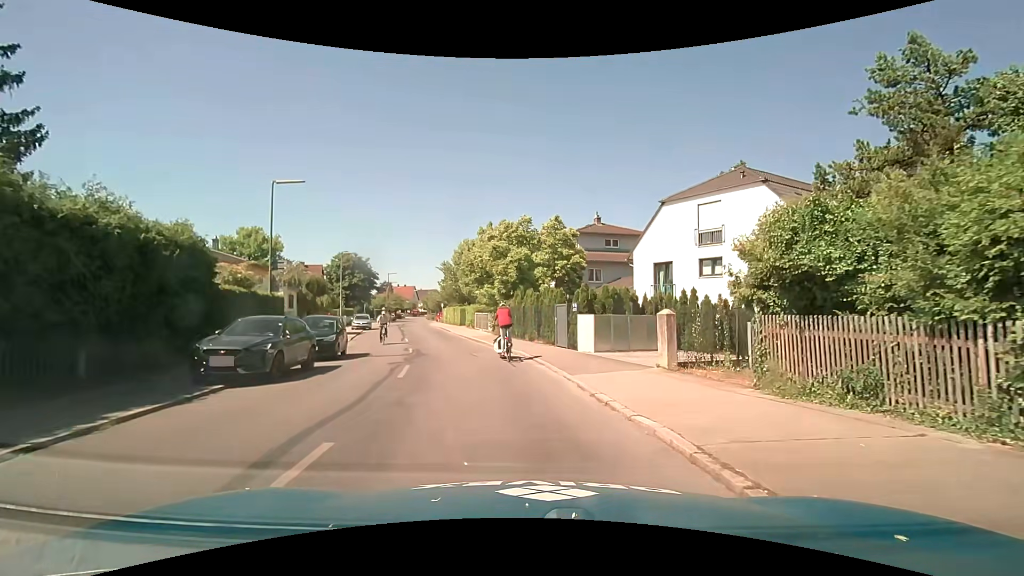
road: tertiary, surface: asphalt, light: Day
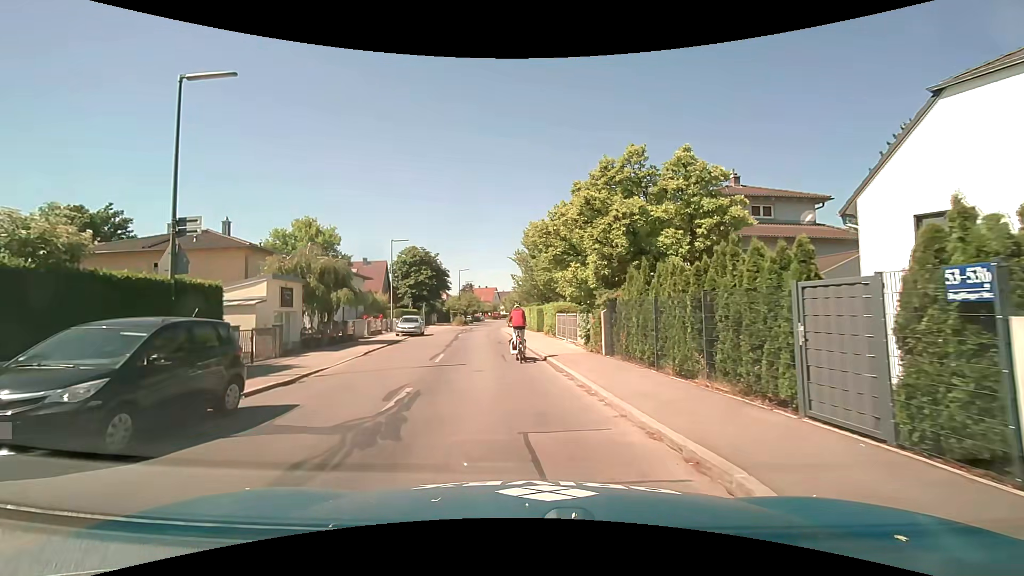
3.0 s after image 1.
(-0.9, +13.1) m; -11°
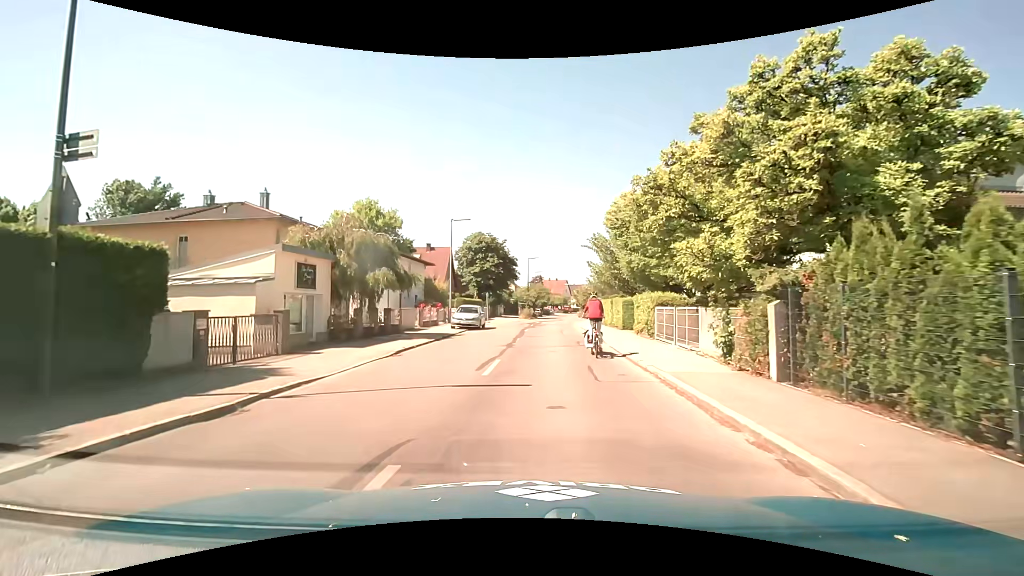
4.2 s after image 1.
(-0.4, +6.4) m; -7°
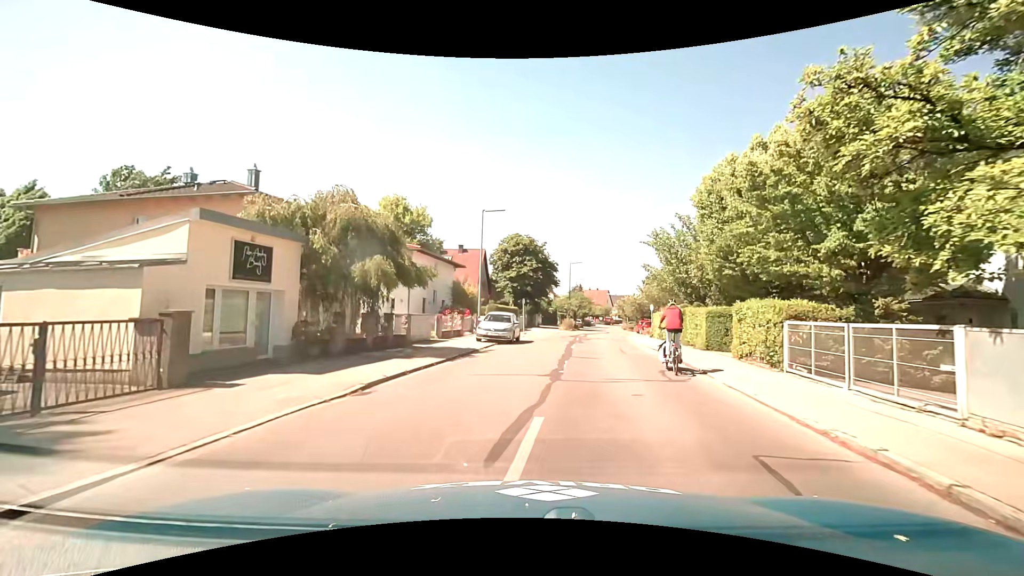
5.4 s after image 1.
(-0.4, +6.8) m; -5°
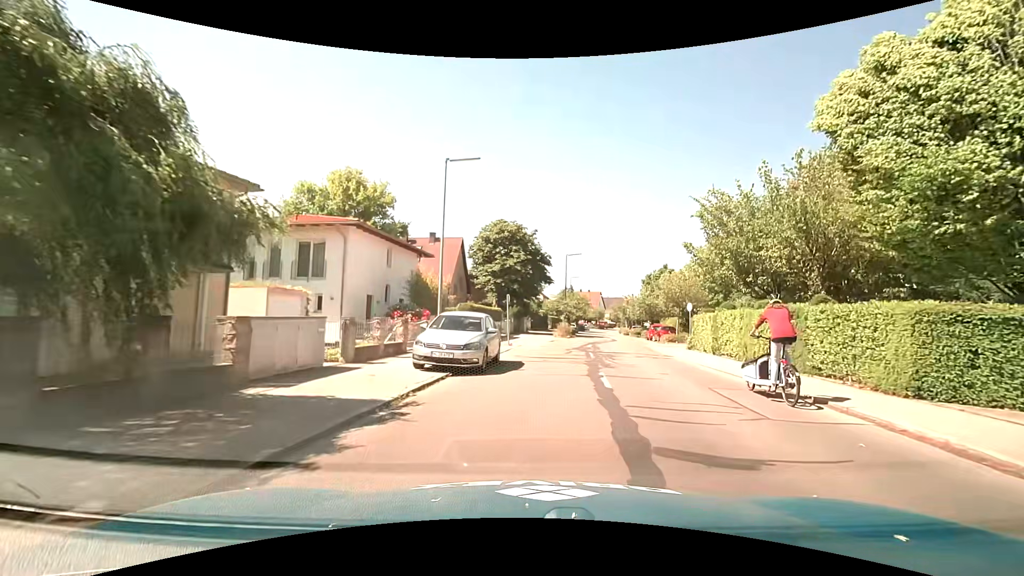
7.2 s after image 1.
(+0.1, +11.6) m; +2°
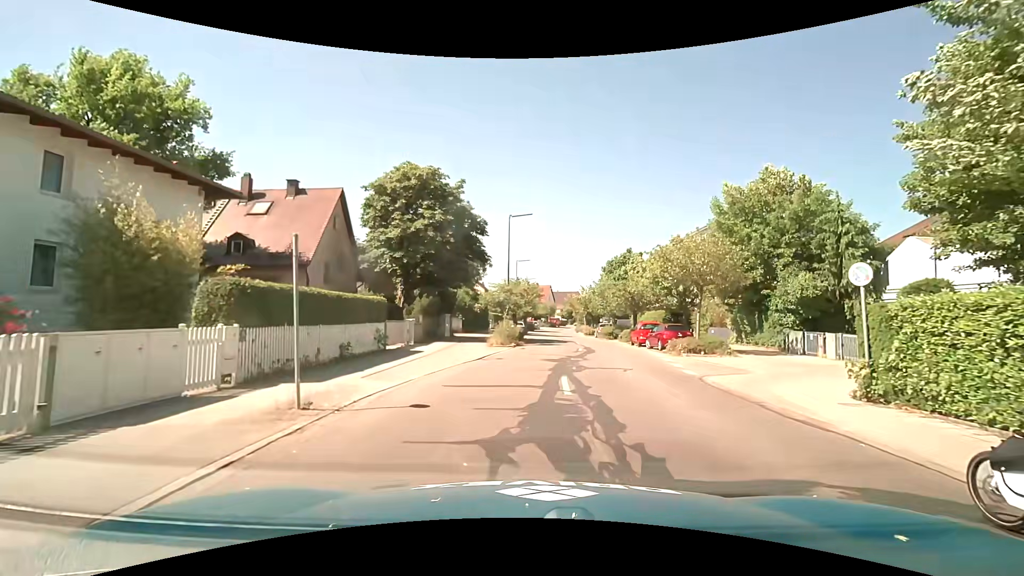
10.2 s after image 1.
(+1.5, +18.4) m; +7°
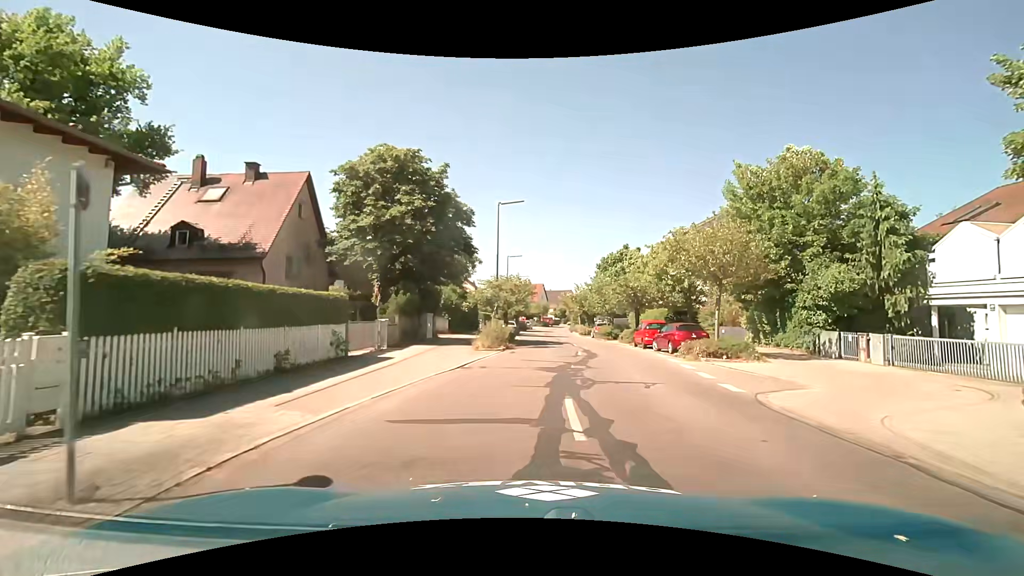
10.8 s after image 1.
(0.0, +3.6) m; +1°
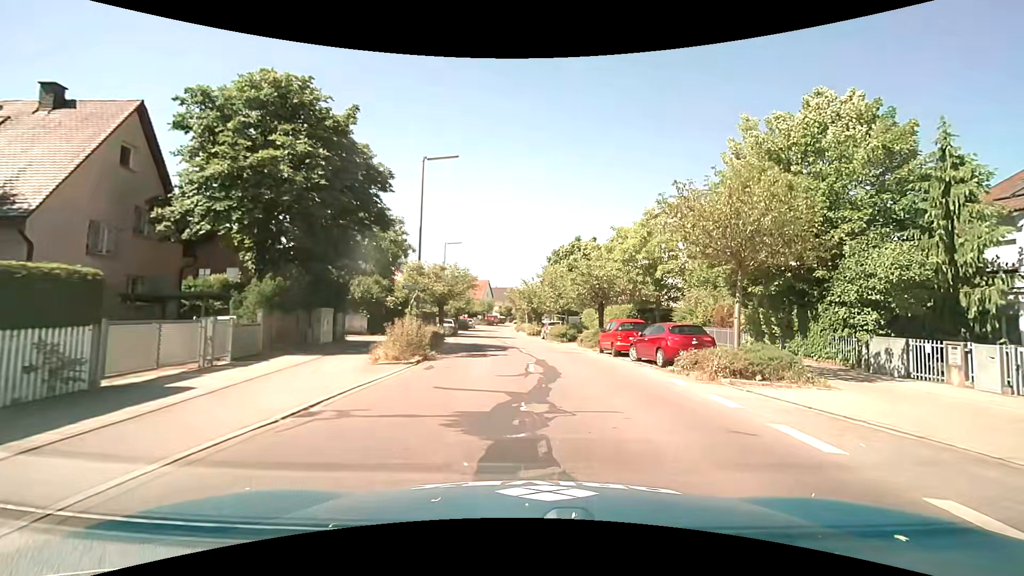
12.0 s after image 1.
(+0.2, +7.8) m; +5°
(+1, +10) (+1, +20) (0, +30) (-1, +40) (-2, +50) (-3, +60) (-4, +70) (-4, +80) (-3, +90) (-2, +100) m
